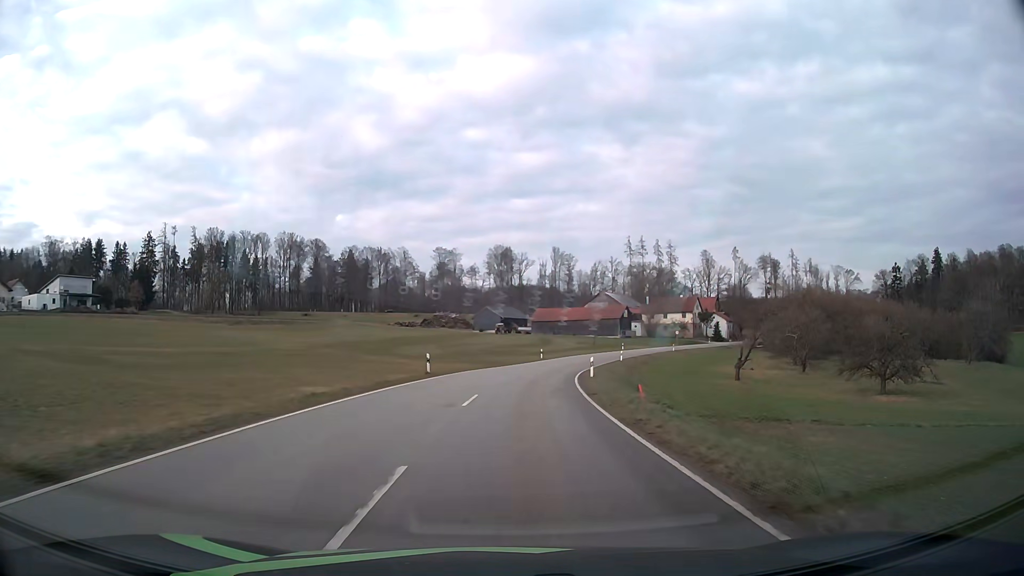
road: tertiary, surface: asphalt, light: Day
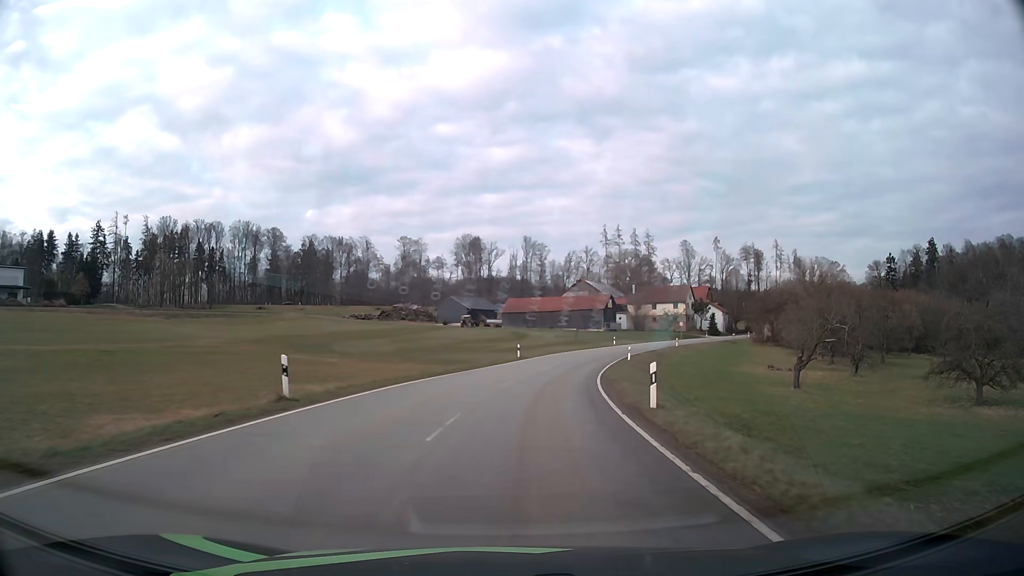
(+0.3, +18.5) m; +2°
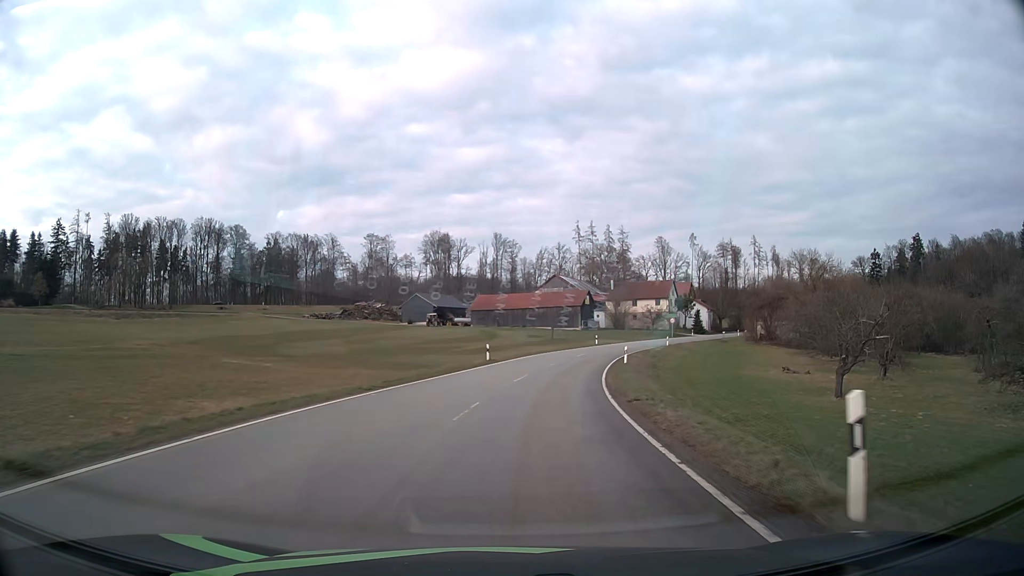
(+0.2, +9.5) m; +3°
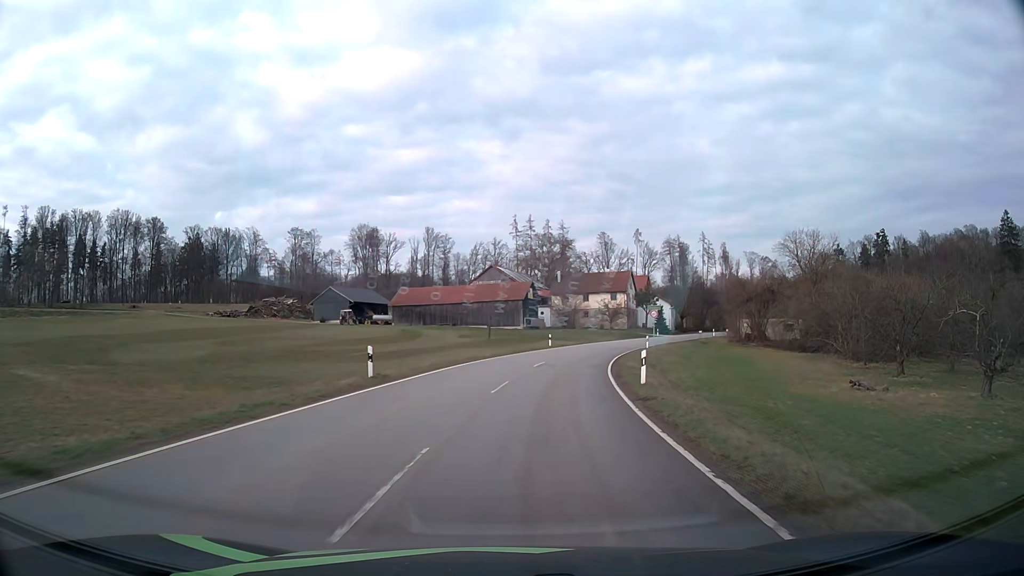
(+0.9, +19.5) m; +5°
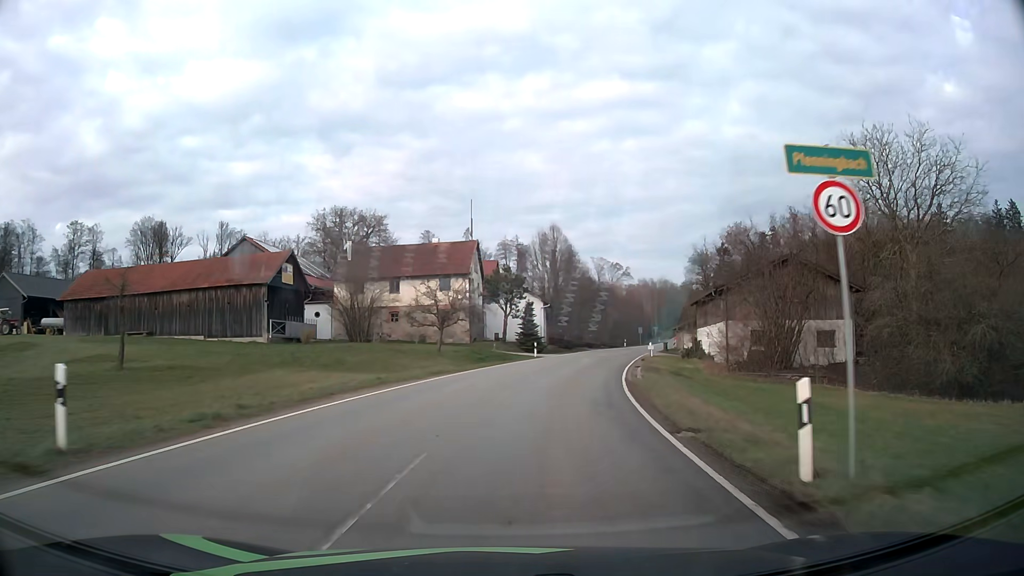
(+6.6, +47.4) m; +15°
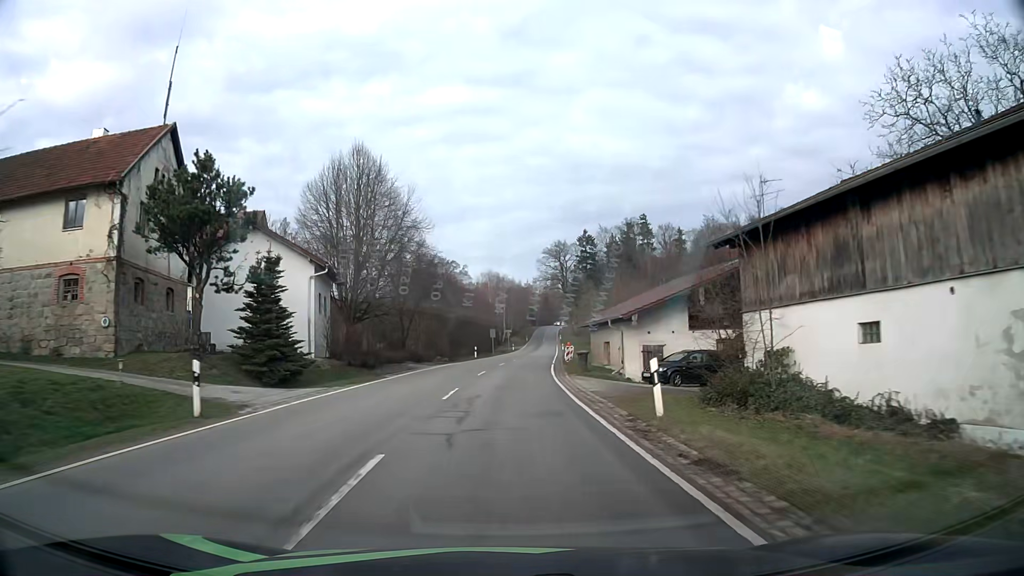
(+4.4, +35.5) m; +15°
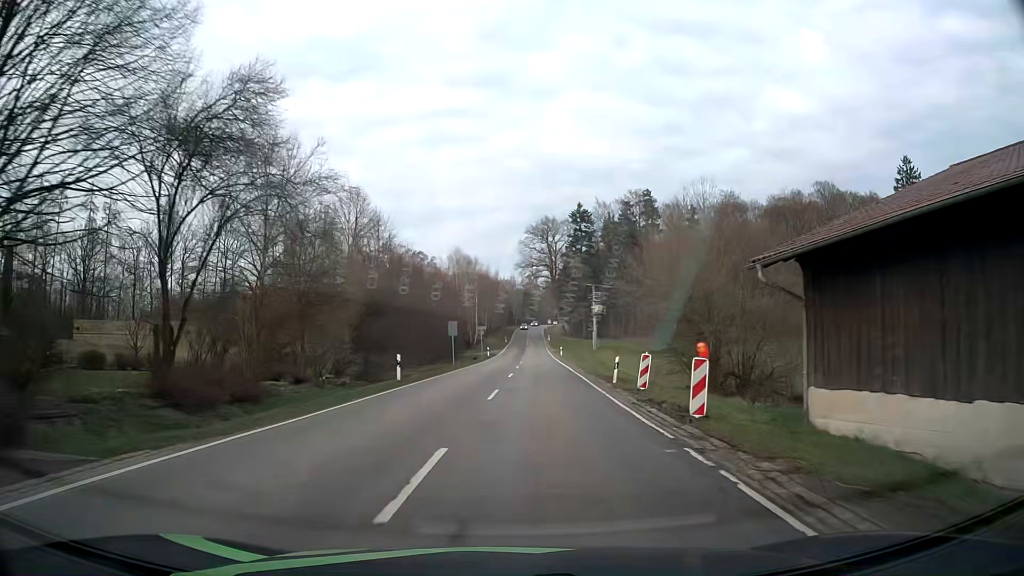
(+0.1, +35.4) m; +2°
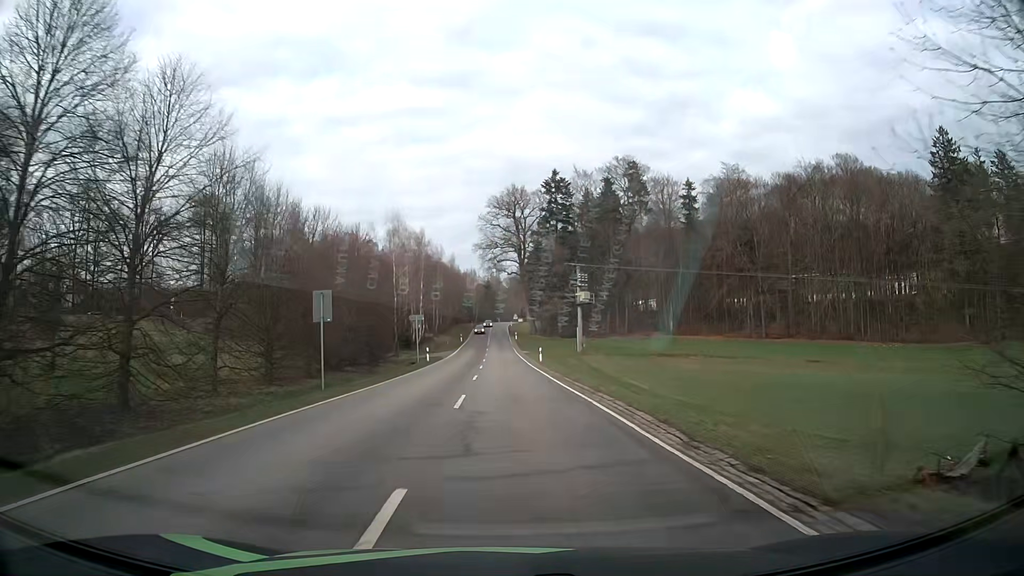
(+0.7, +26.6) m; +3°
(0, +10) (0, +20) (0, +30) (0, +40) (0, +50) (0, +60) (-1, +70) (-1, +80) (-1, +90) (-1, +100) m
